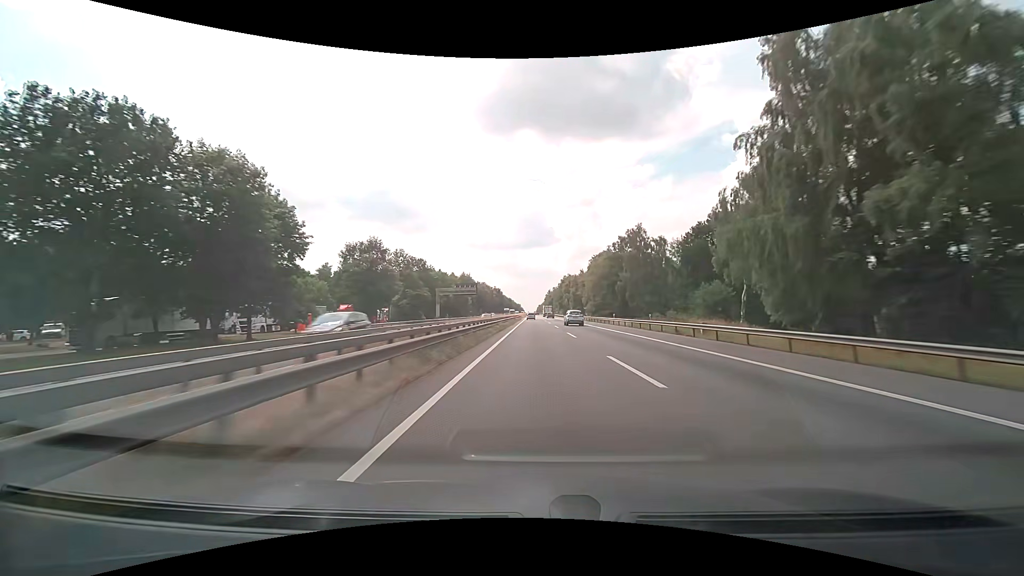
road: motorway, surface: asphalt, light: Day
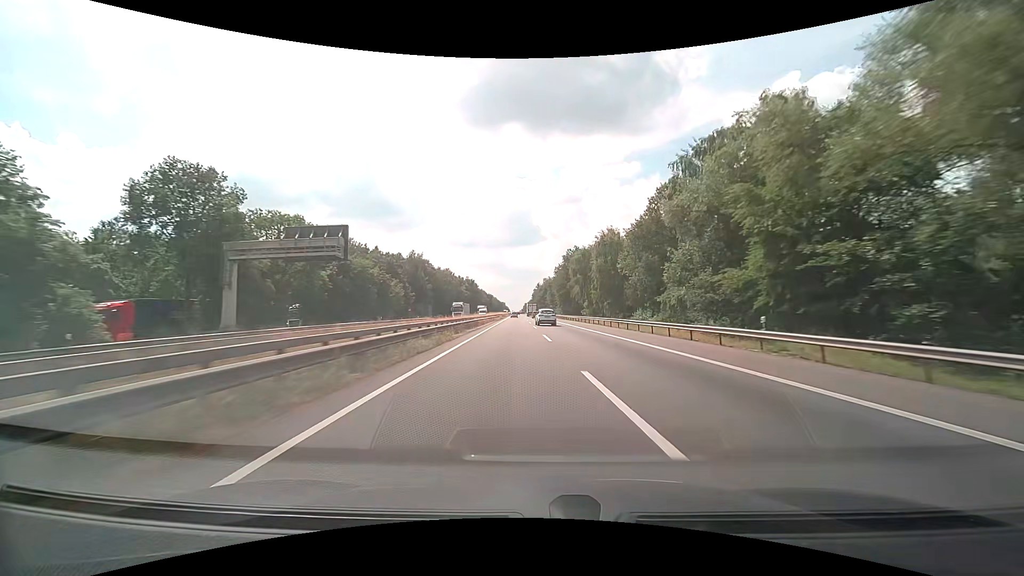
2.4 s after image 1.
(+0.5, +76.7) m; +2°
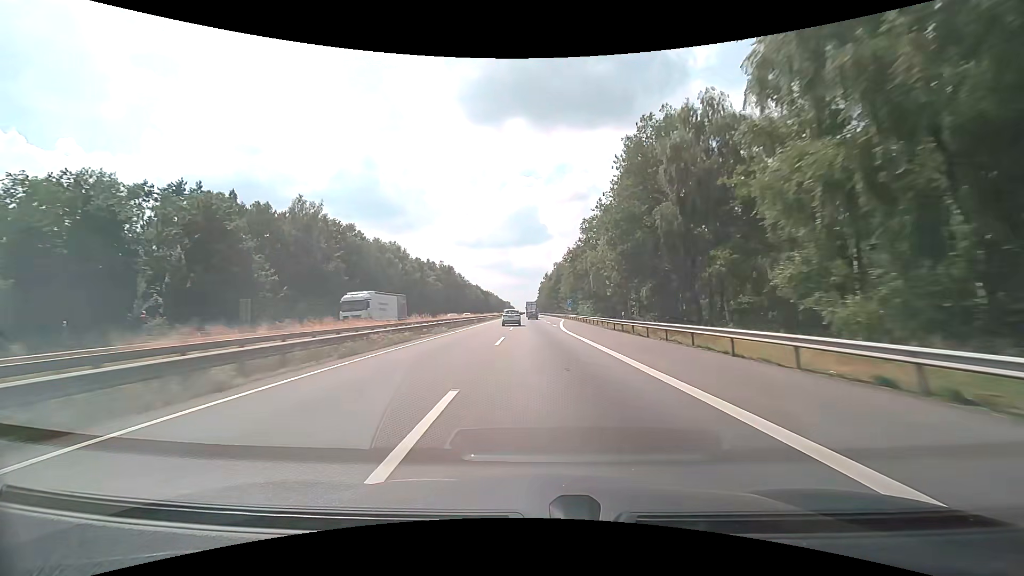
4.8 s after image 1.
(+0.5, +74.9) m; -1°
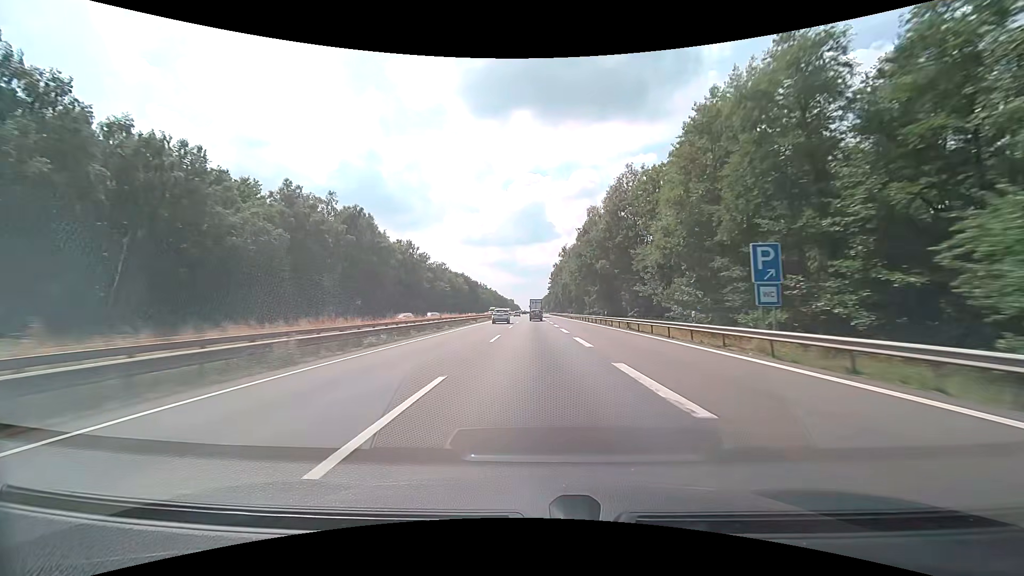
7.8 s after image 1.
(-1.2, +88.4) m; -1°
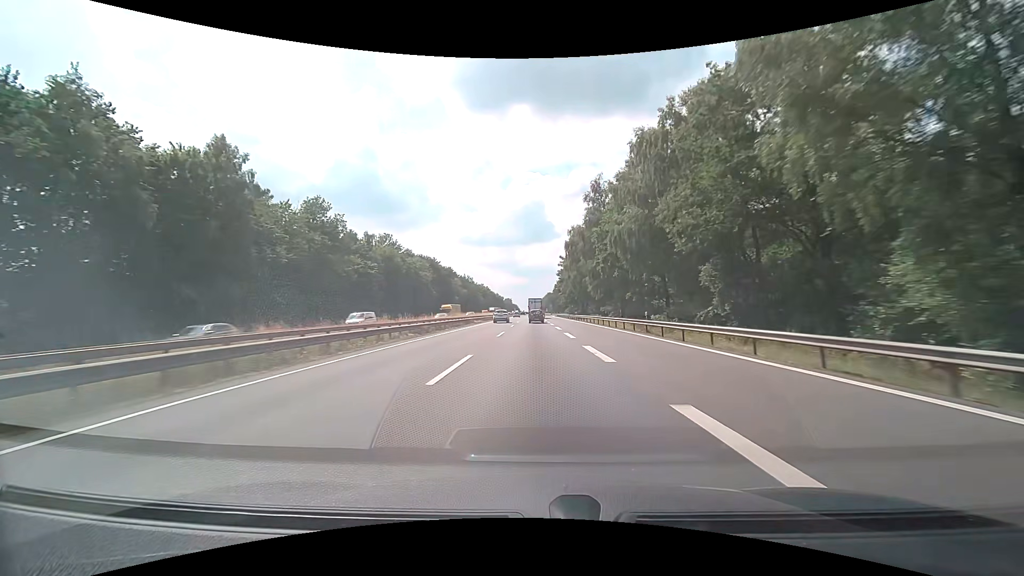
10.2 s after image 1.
(-0.2, +66.9) m; 0°
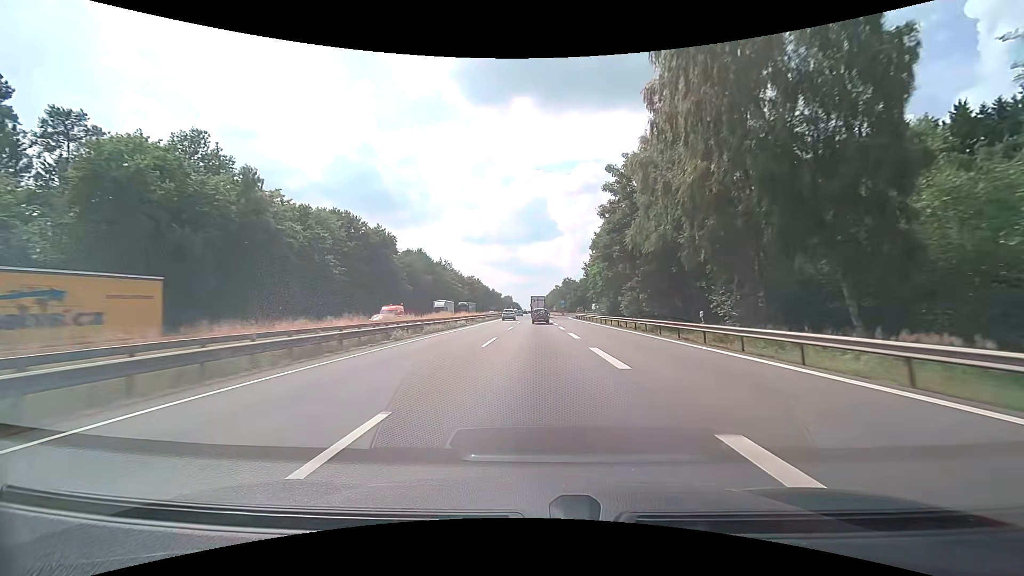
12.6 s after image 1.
(-0.3, +62.7) m; 0°
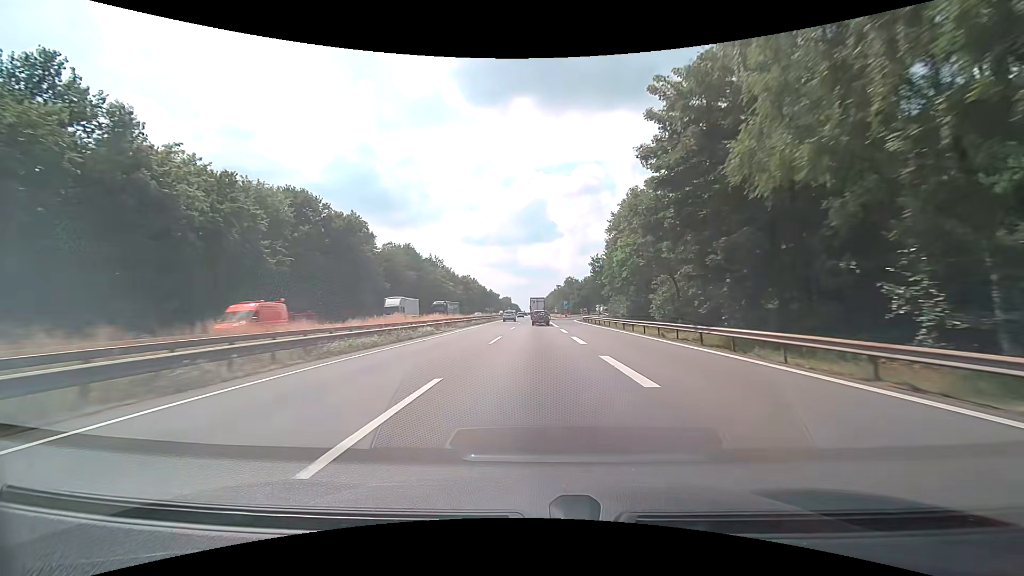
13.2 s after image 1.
(-0.1, +14.9) m; -1°
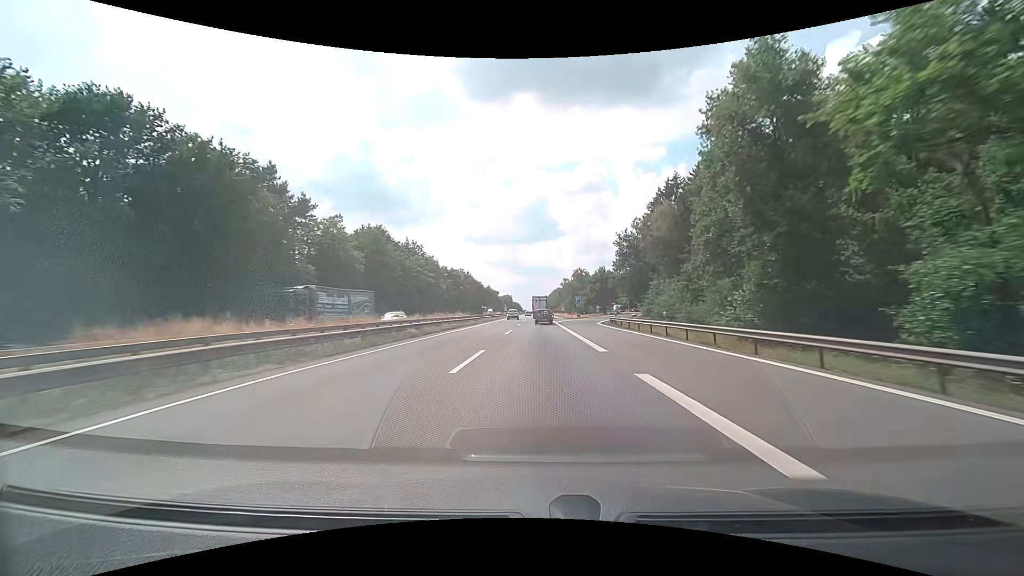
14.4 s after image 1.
(+0.1, +29.0) m; 0°
(0, +10) (0, +20) (0, +30) (0, +40) (0, +50) (0, +60) (0, +70) (0, +80) (0, +90) (0, +100) m
